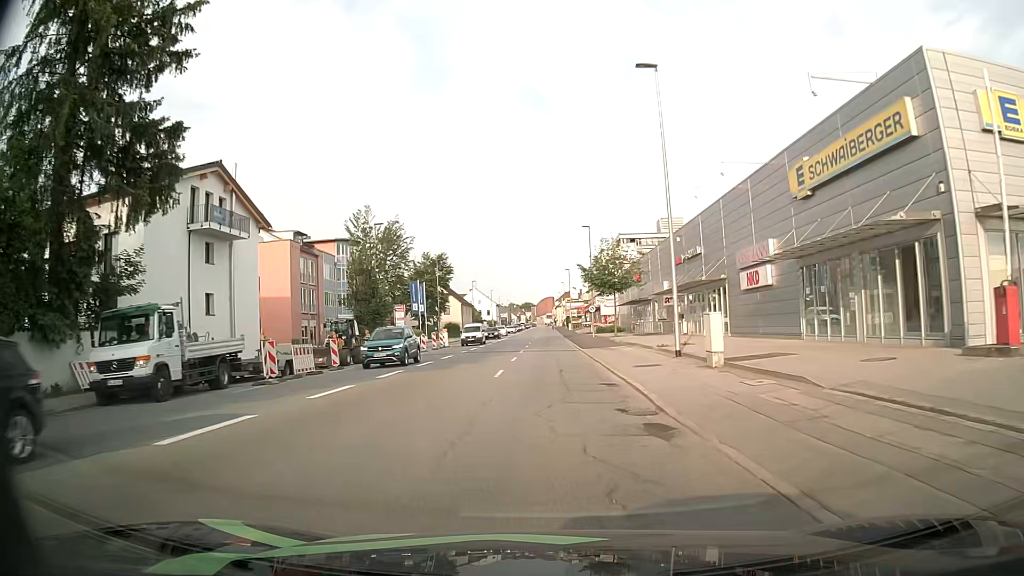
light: Day
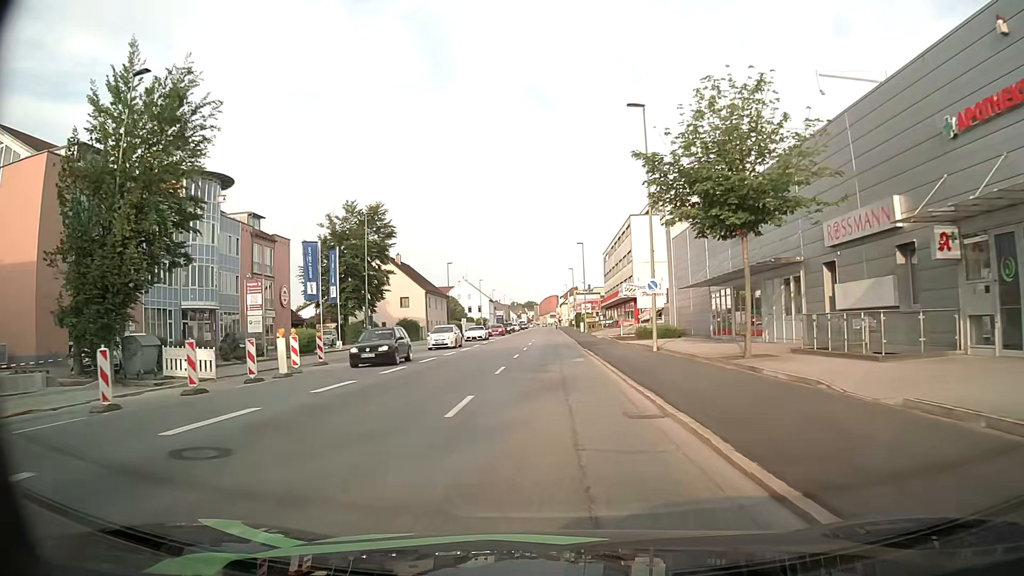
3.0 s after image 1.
(-0.1, +35.8) m; 0°
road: tertiary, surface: asphalt
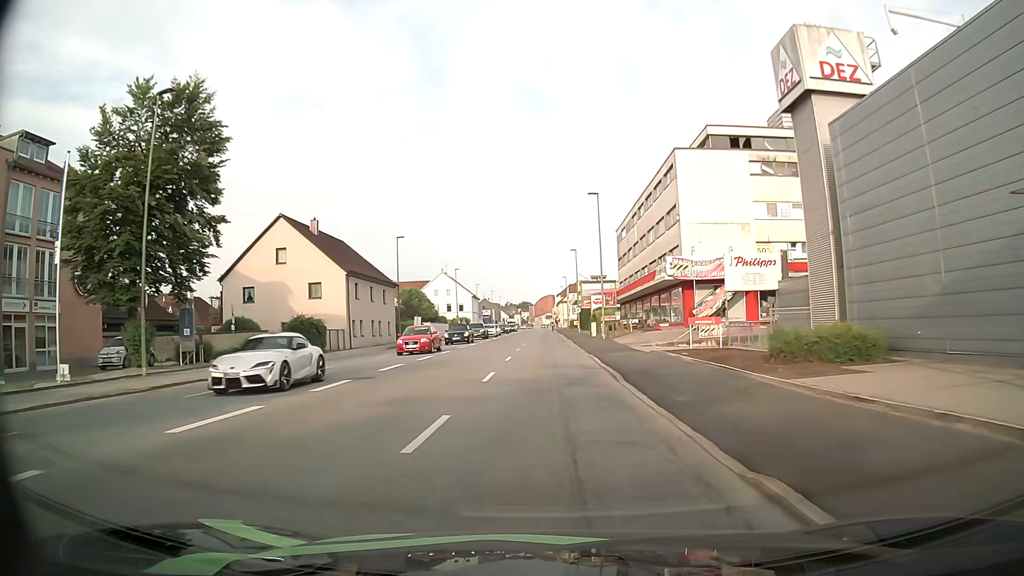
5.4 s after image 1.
(0.0, +29.9) m; 0°
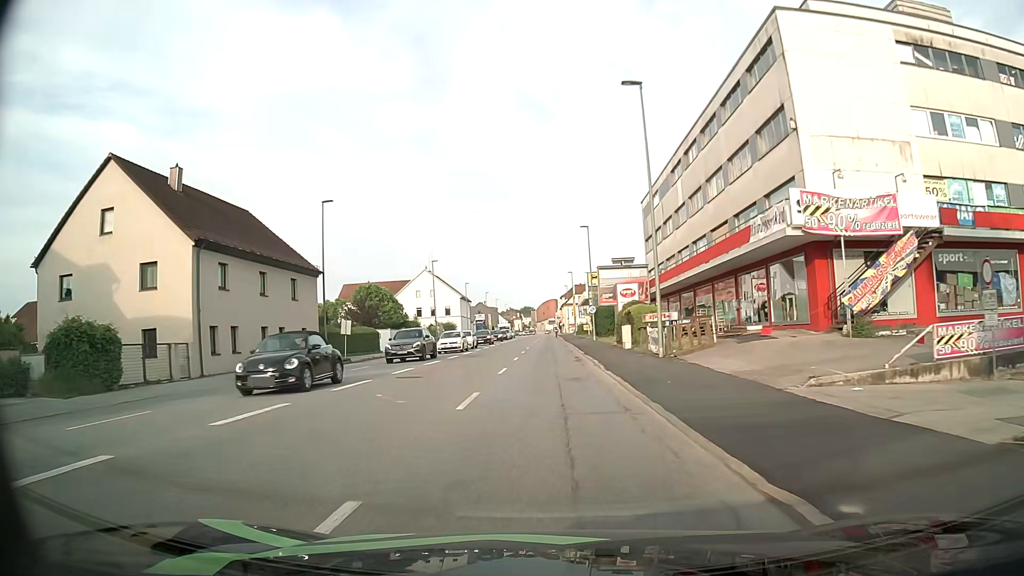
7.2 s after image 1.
(0.0, +22.9) m; 0°
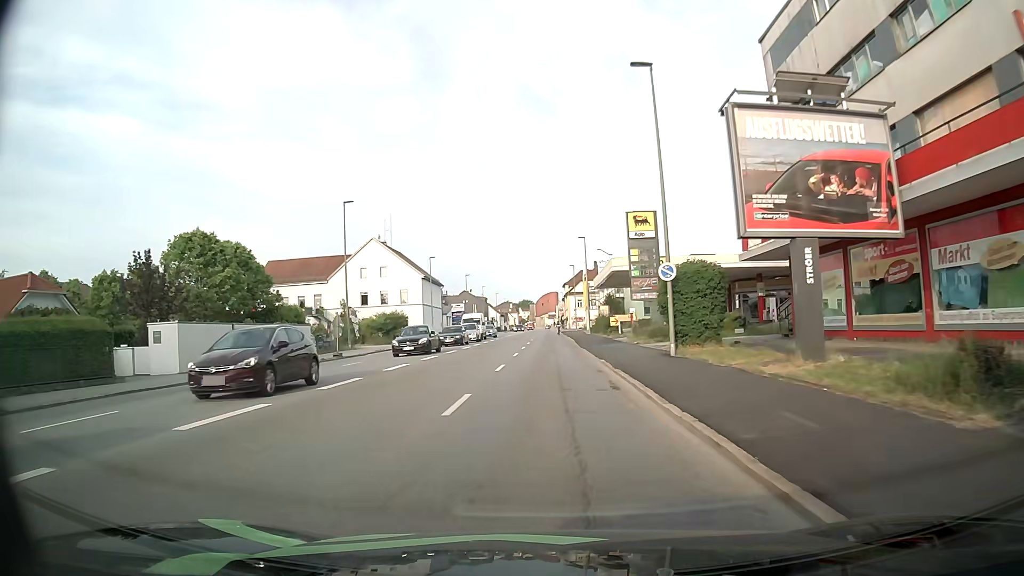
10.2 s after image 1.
(-0.1, +37.4) m; 0°
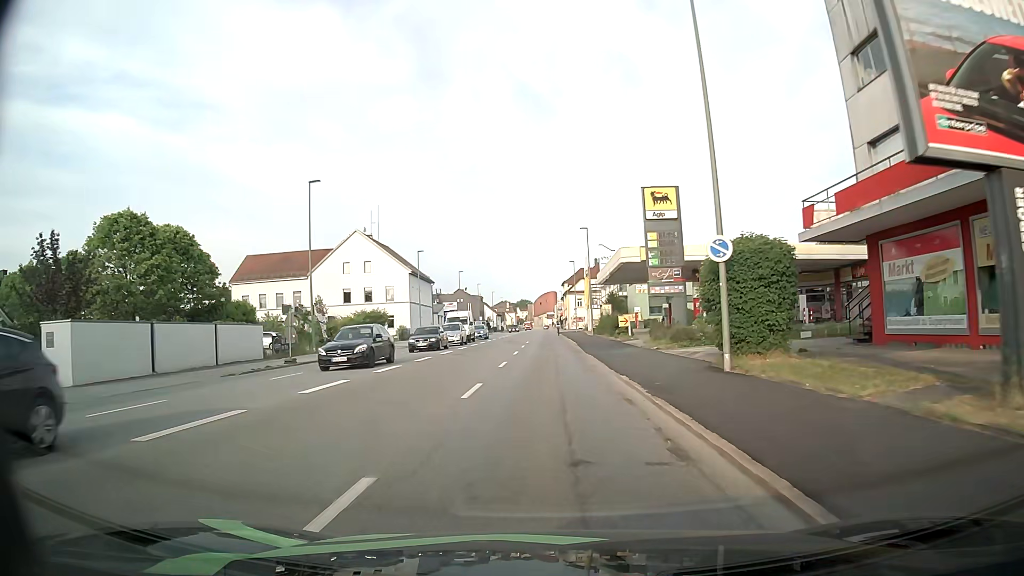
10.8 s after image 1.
(0.0, +7.0) m; 0°
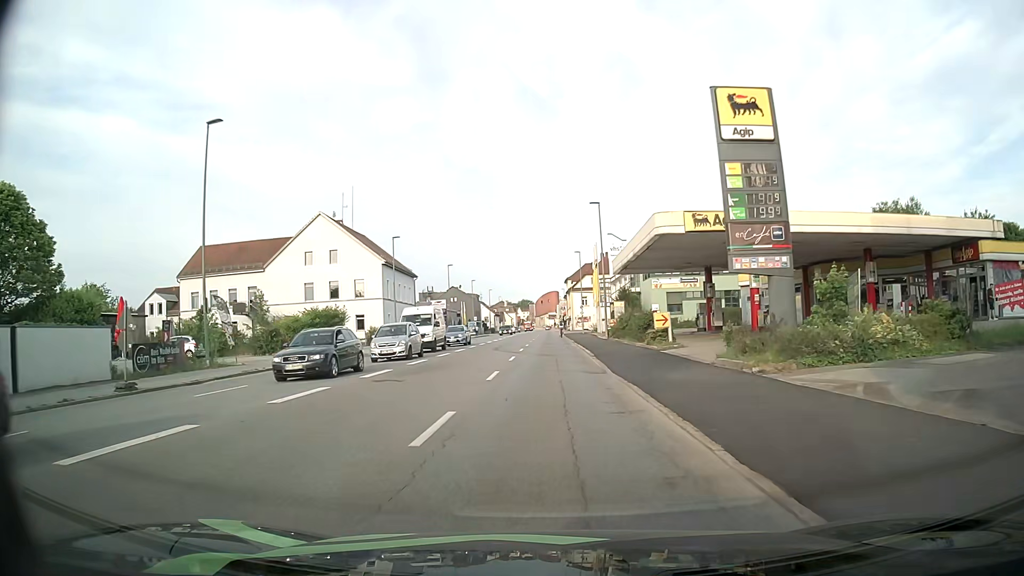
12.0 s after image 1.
(0.0, +13.6) m; 0°
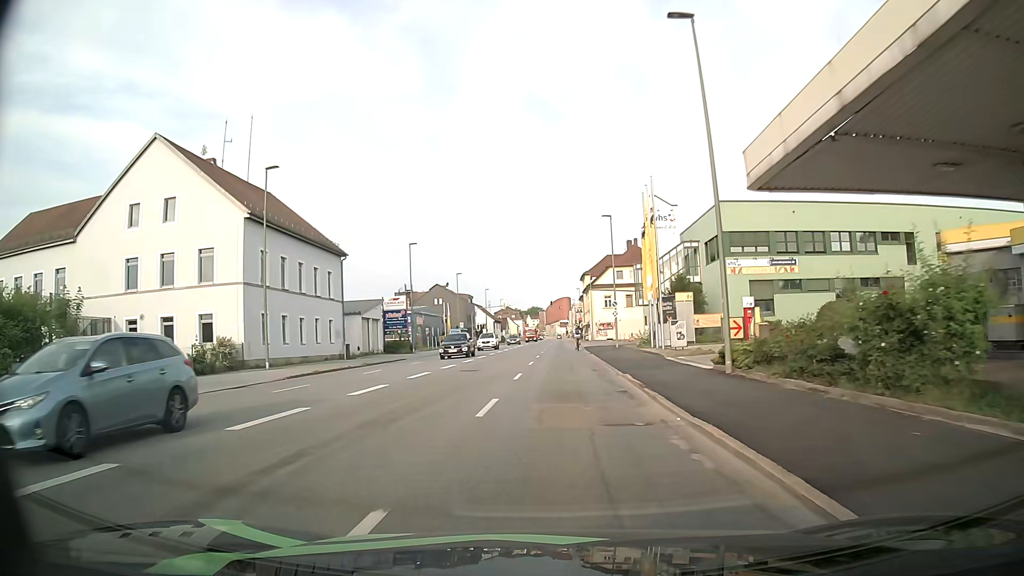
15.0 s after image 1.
(-0.2, +32.6) m; -1°
(0, +10) (0, +20) (0, +30) (0, +40) (-1, +50) (-1, +60) (-1, +70) (-1, +80) (-1, +90) (-1, +100) m
